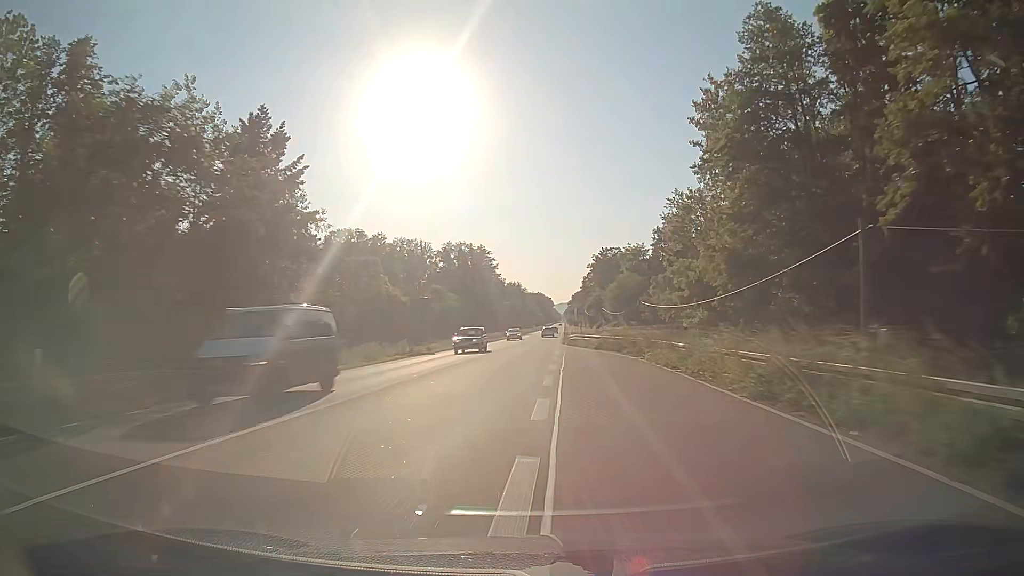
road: primary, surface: asphalt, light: Day
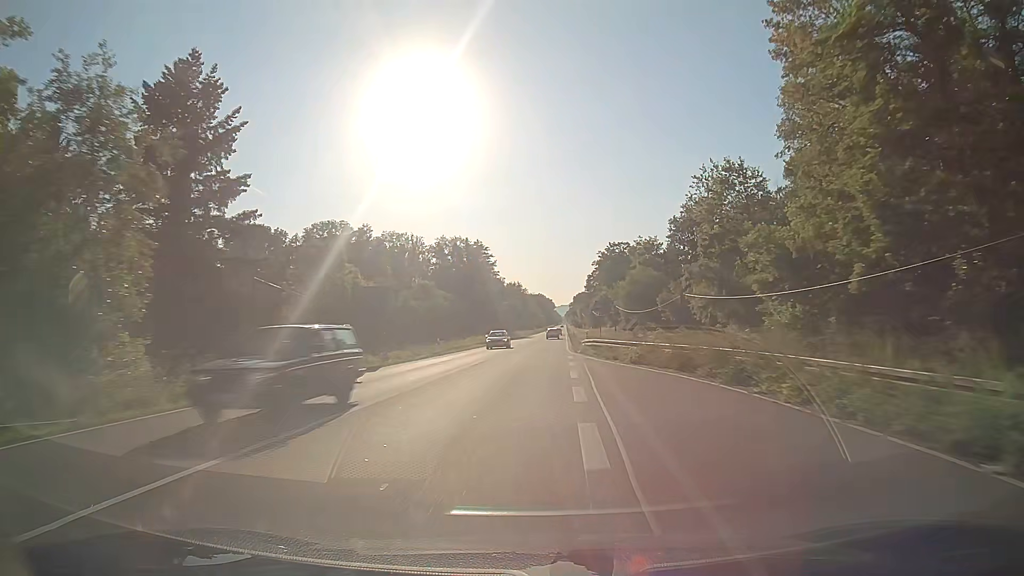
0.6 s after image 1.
(0.0, +15.6) m; 0°
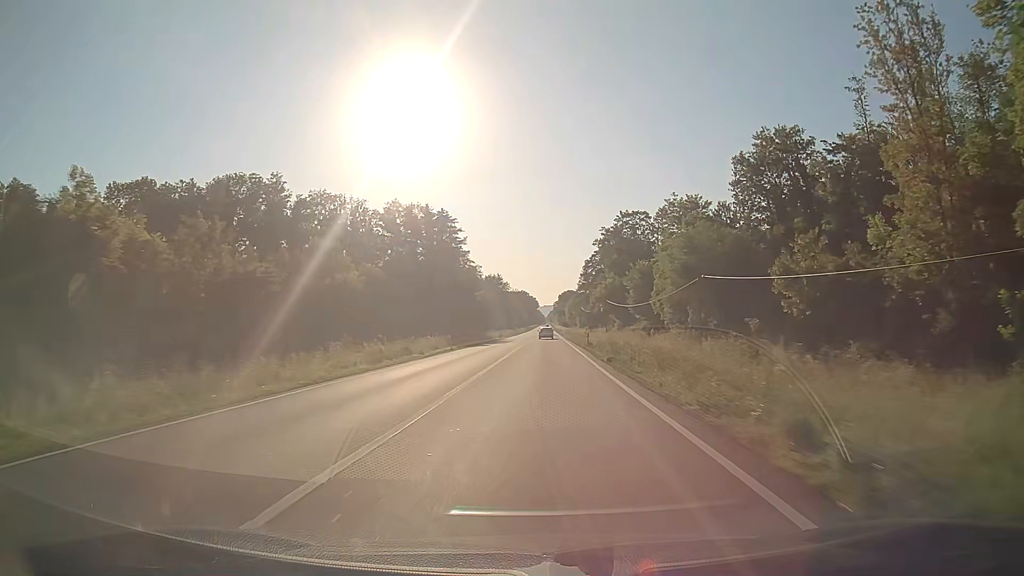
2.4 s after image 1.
(+0.6, +47.2) m; +2°
(0, +10) (0, +20) (0, +30) (0, +40) (0, +50) (+1, +60) (+1, +70) (+1, +80) (+1, +90) (+1, +100) m
